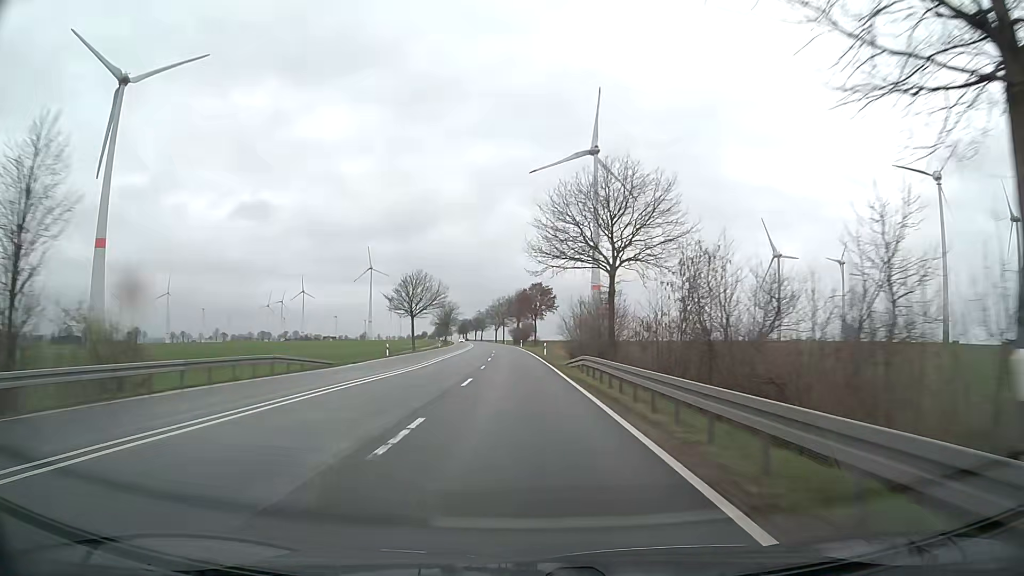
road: primary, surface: asphalt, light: Day
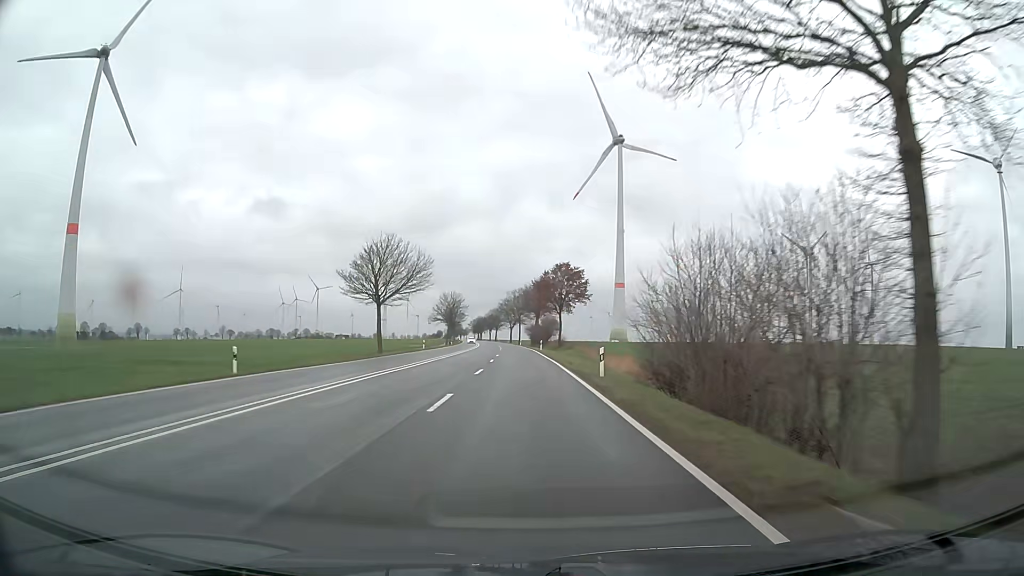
(-0.4, +31.6) m; -2°
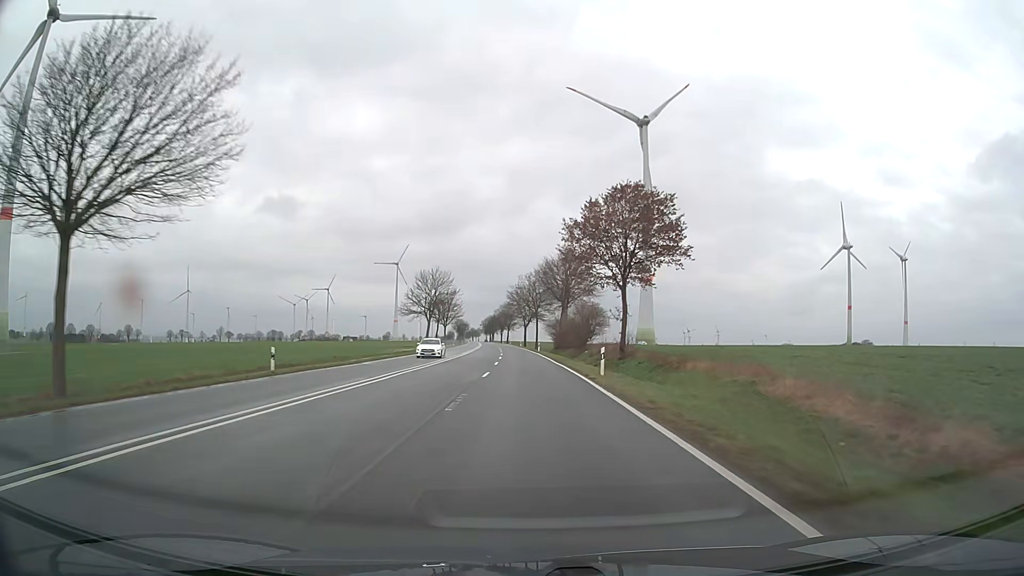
(-0.7, +47.4) m; -1°
(0, +10) (0, +20) (0, +30) (0, +40) (-1, +50) (-1, +60) (-1, +70) (-1, +80) (-2, +90) (-2, +100) m
